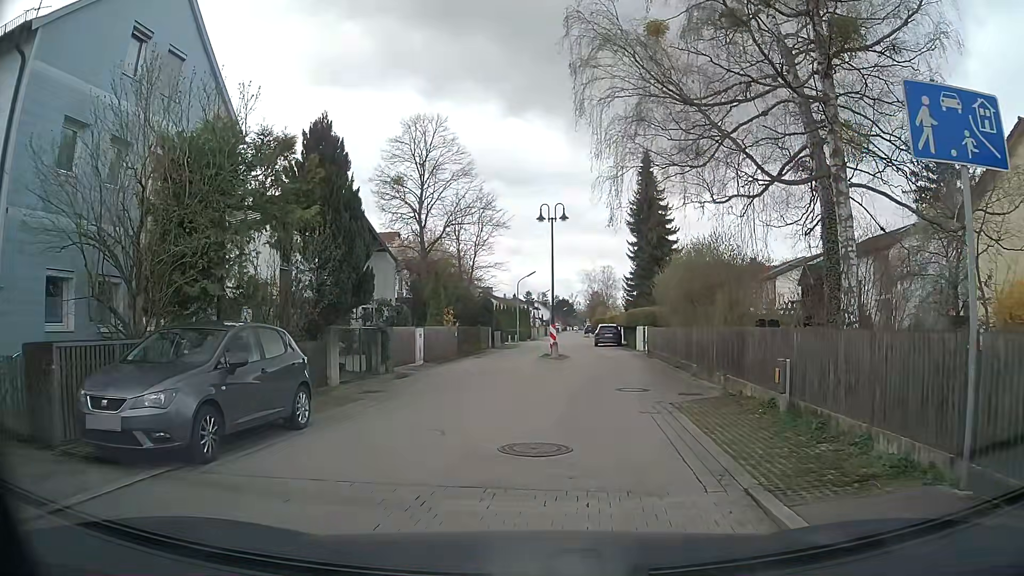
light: Day
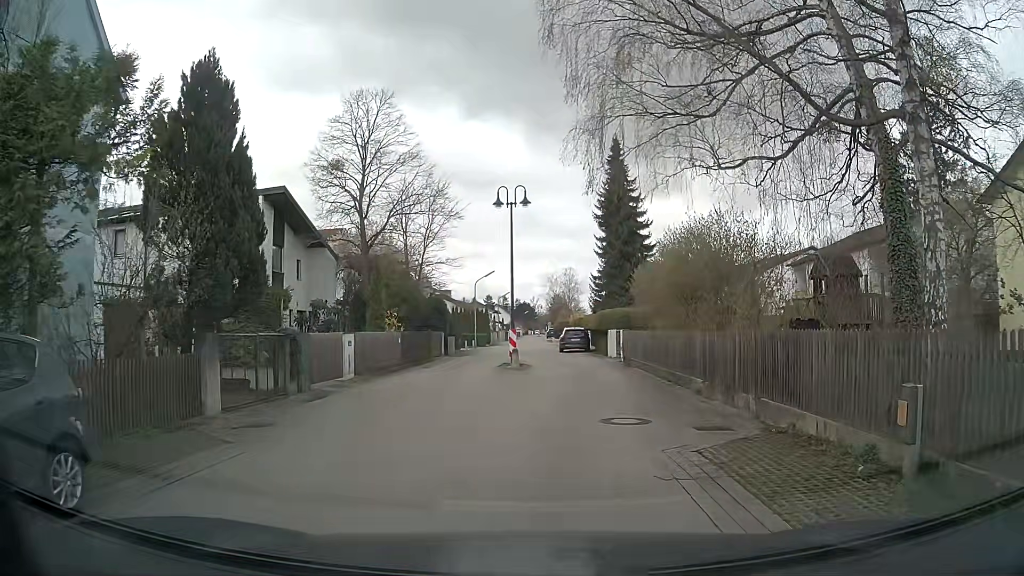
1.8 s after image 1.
(+0.1, +4.5) m; +3°
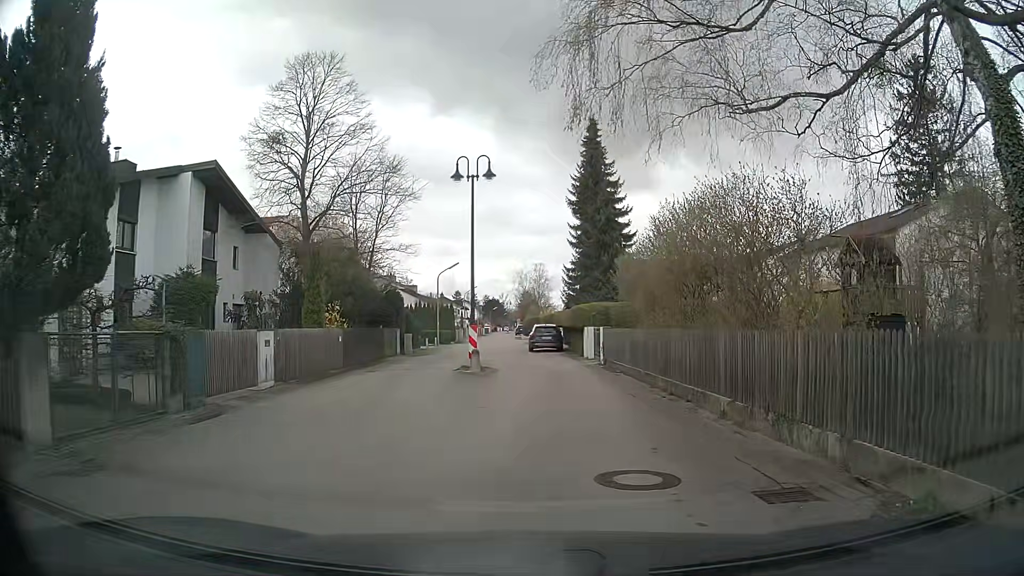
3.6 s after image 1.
(+0.1, +4.0) m; +3°
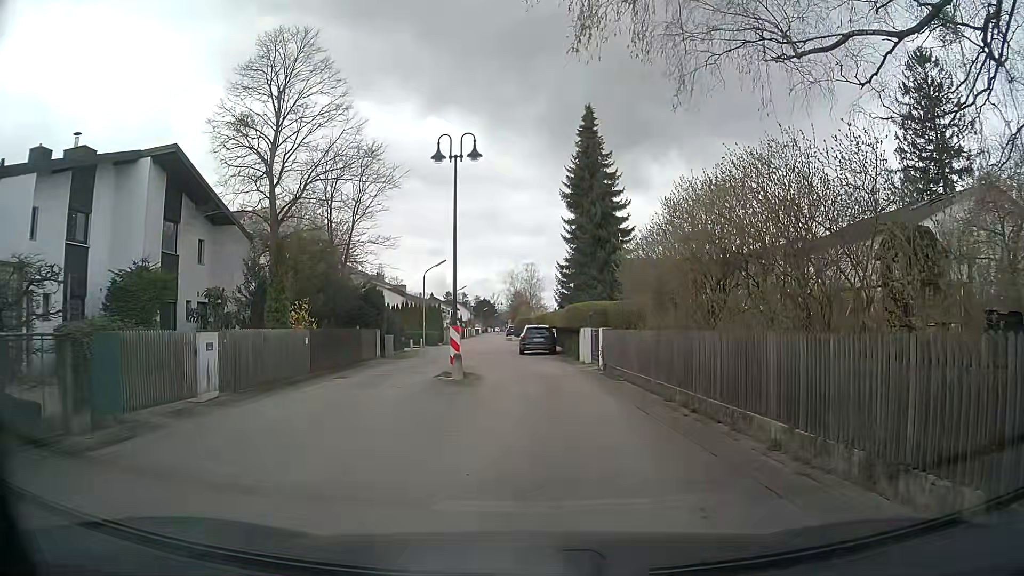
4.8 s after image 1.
(0.0, +2.6) m; +1°
